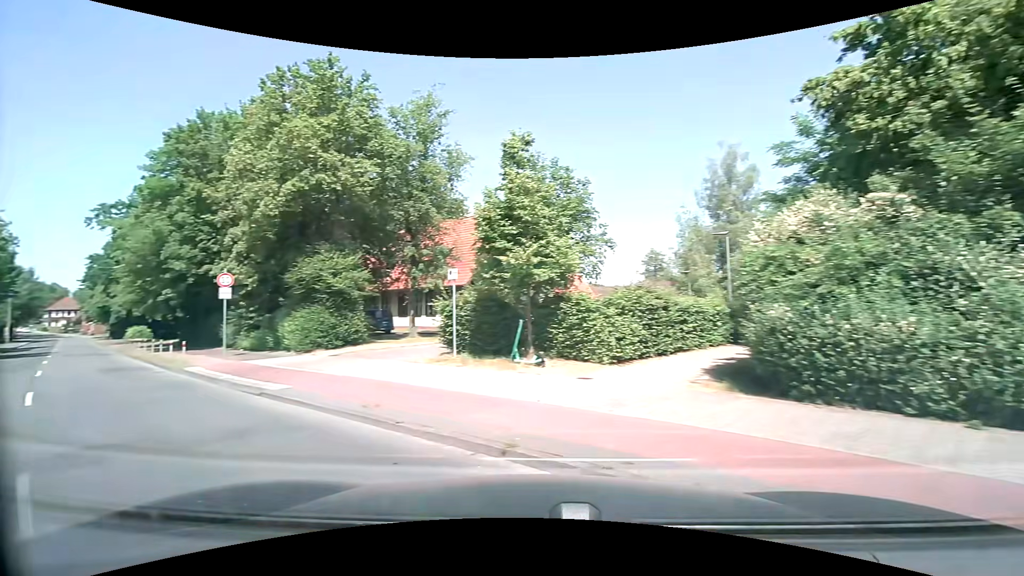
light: Day
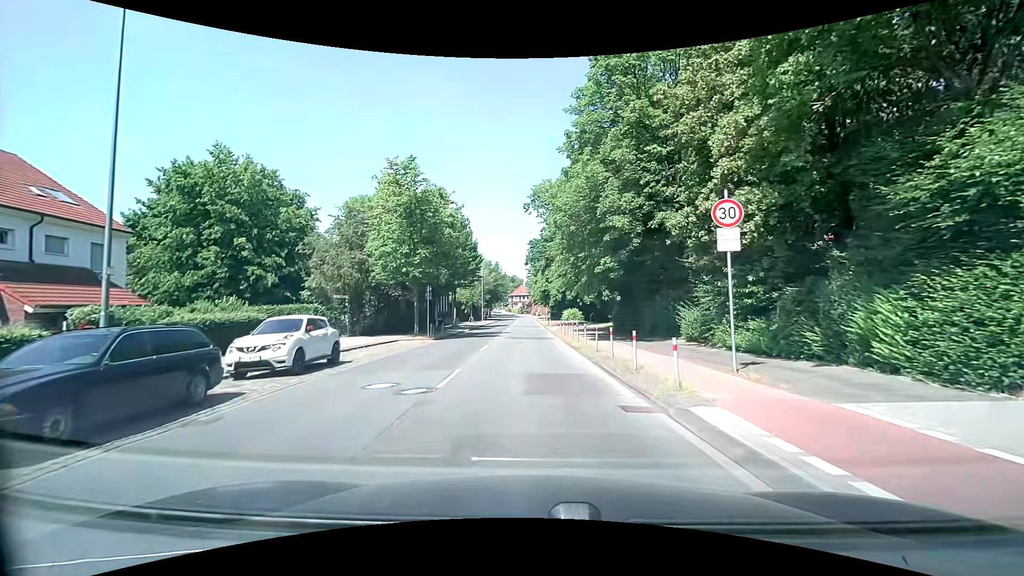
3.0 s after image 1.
(-7.5, +11.2) m; -44°
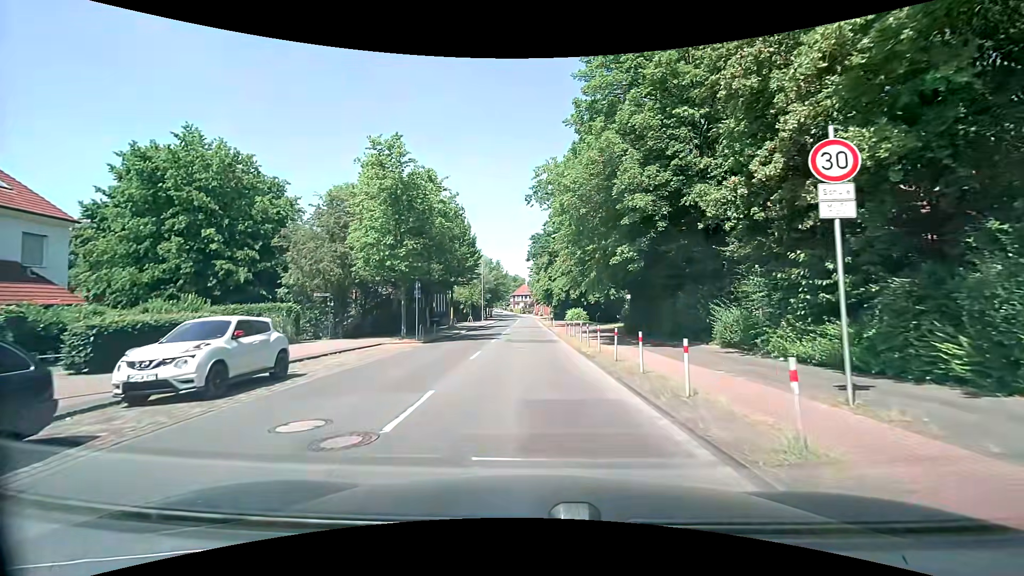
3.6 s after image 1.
(0.0, +3.6) m; -1°
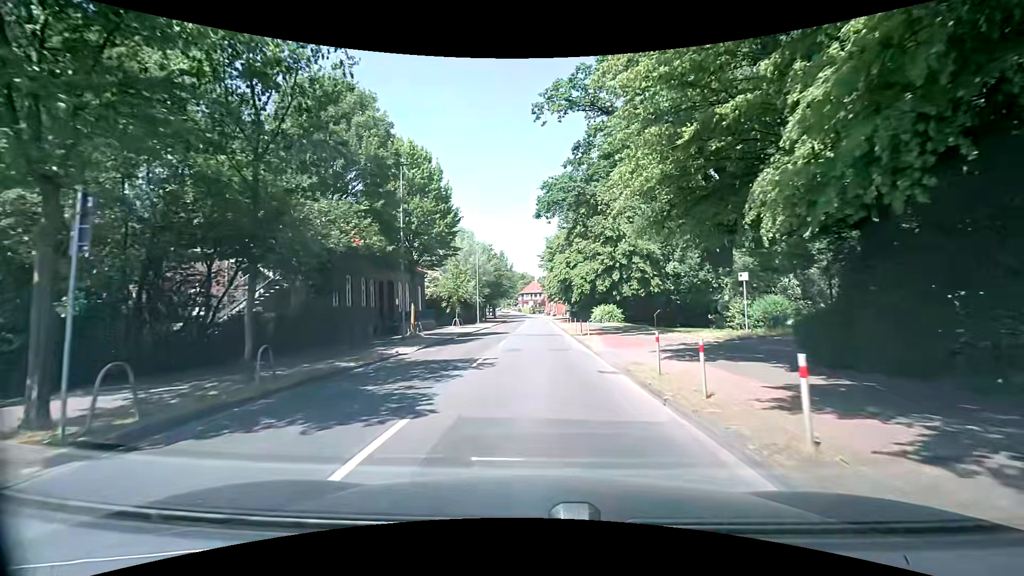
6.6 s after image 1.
(-0.1, +21.0) m; -2°
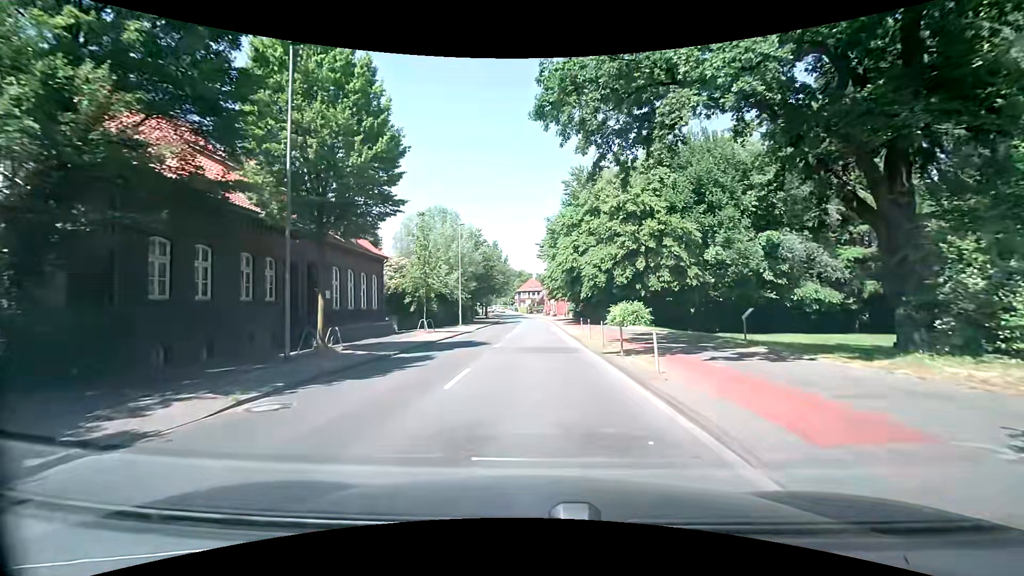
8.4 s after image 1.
(+0.3, +13.3) m; +1°
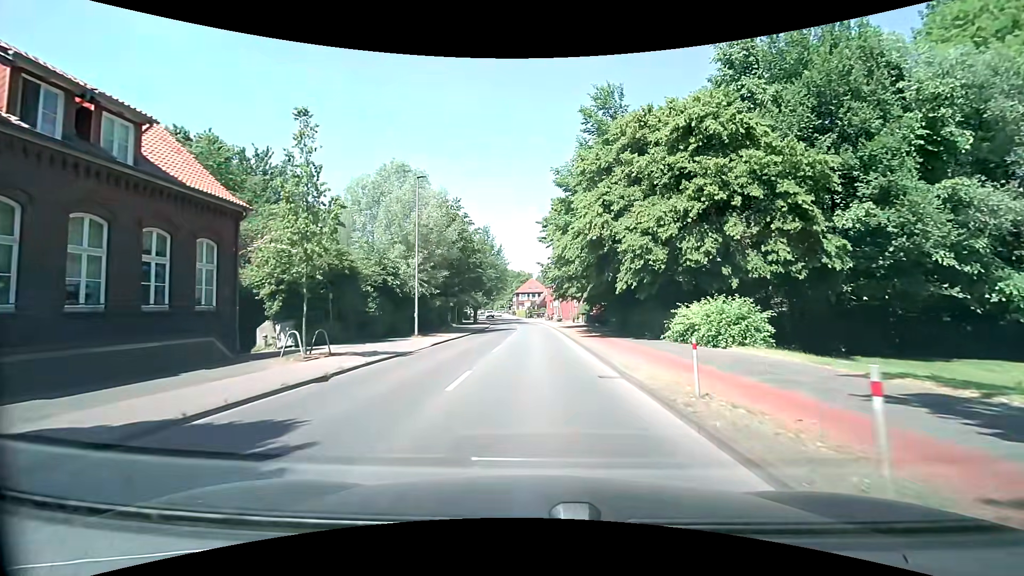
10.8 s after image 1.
(0.0, +18.6) m; +1°
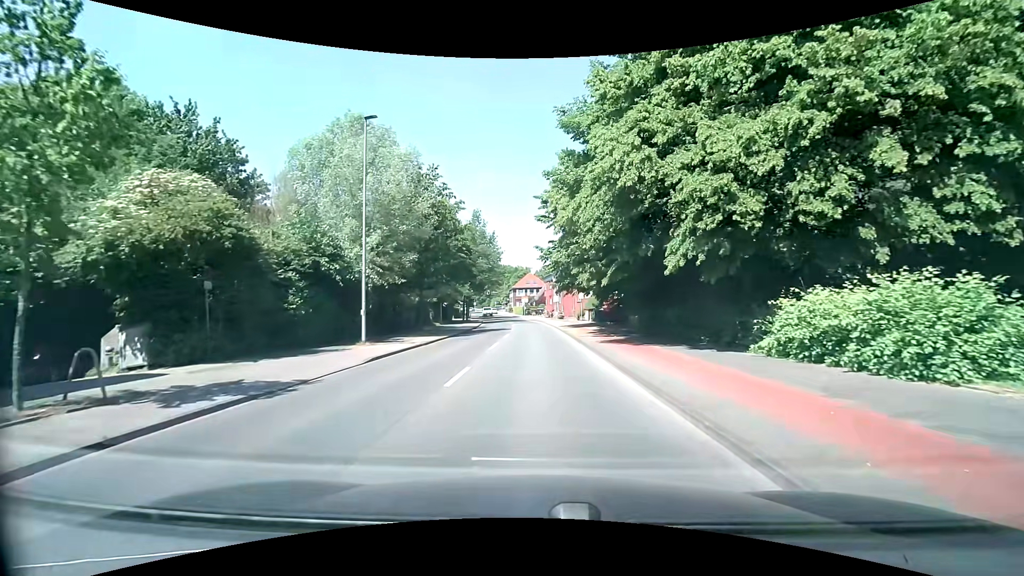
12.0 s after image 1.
(-0.2, +9.4) m; -1°
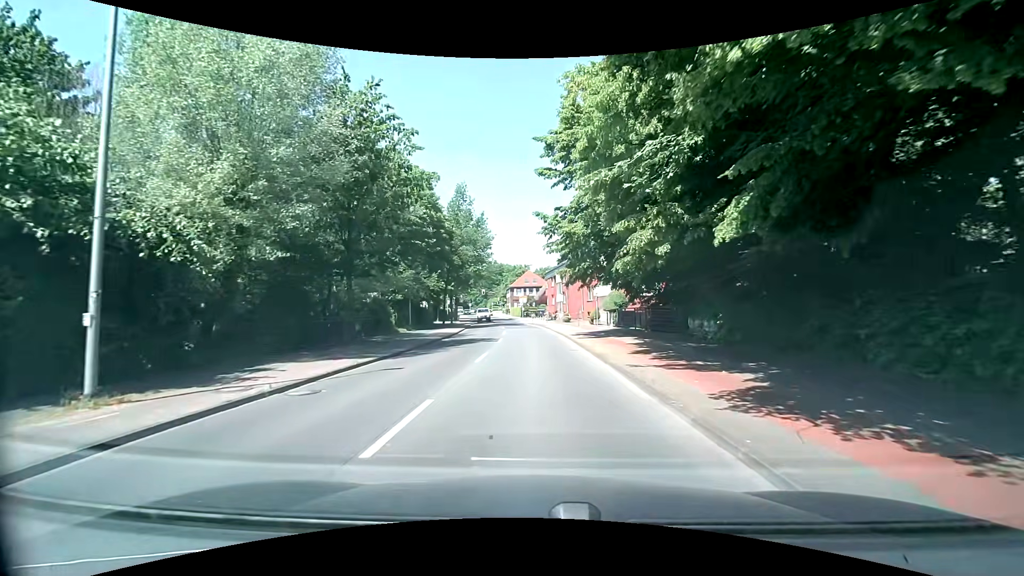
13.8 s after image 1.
(0.0, +13.6) m; 0°
(0, +10) (0, +20) (0, +30) (-1, +40) (-2, +50) (-3, +60) (-4, +70) (-5, +80) (-7, +90) (-8, +100) m
